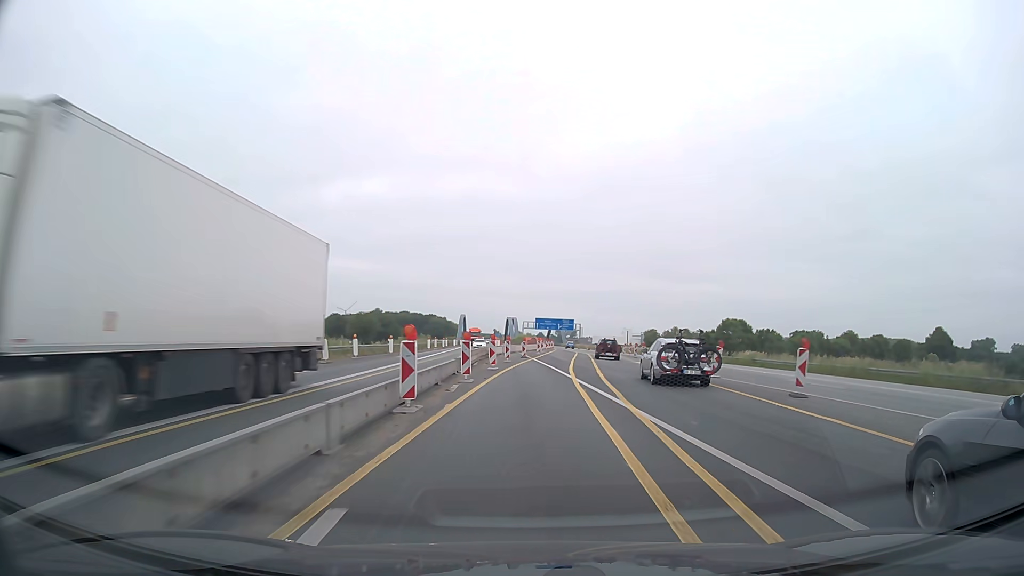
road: motorway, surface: asphalt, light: Day
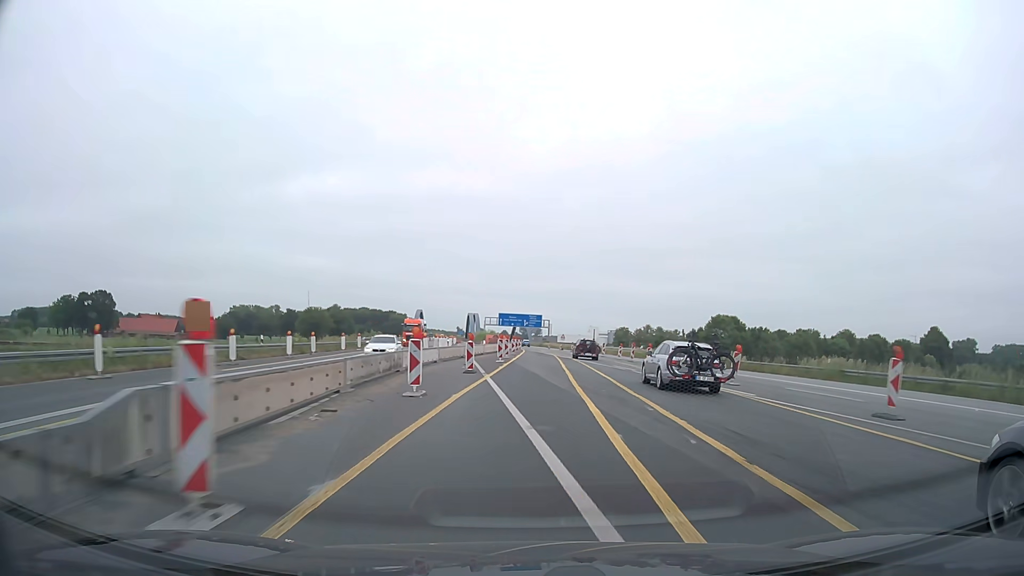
(+0.5, +25.4) m; +3°
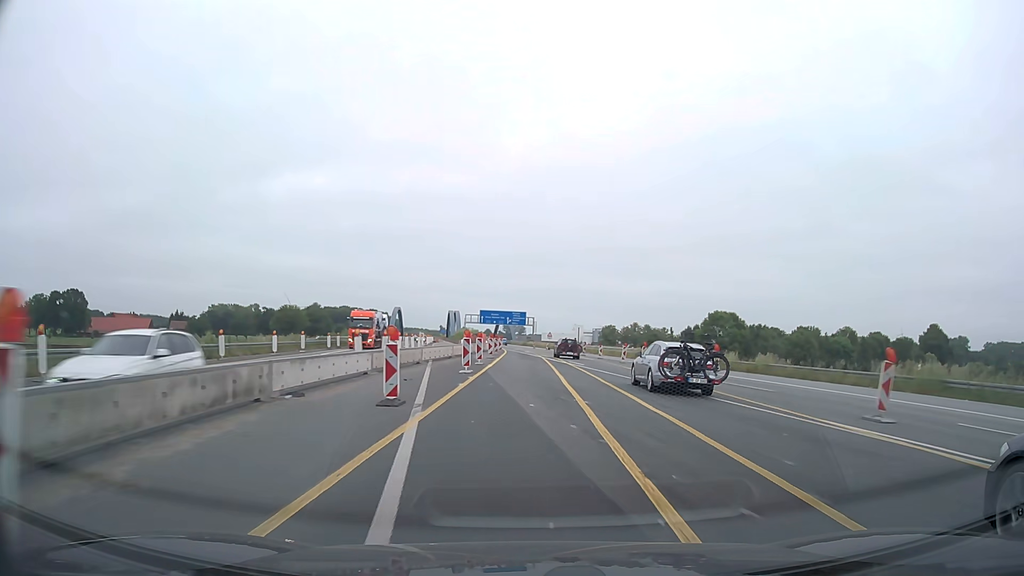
(+0.2, +12.7) m; +2°
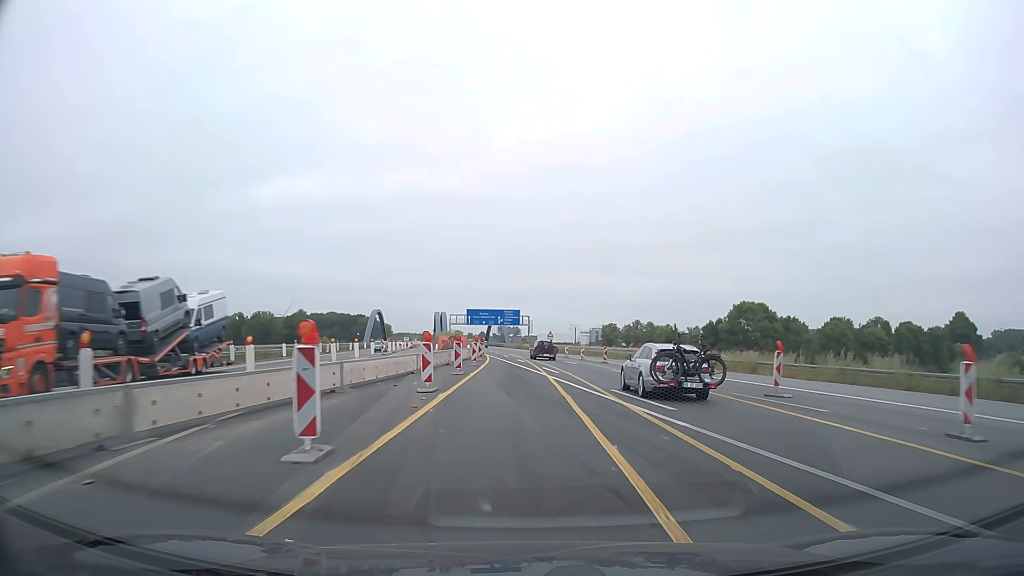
(+0.3, +25.5) m; +1°
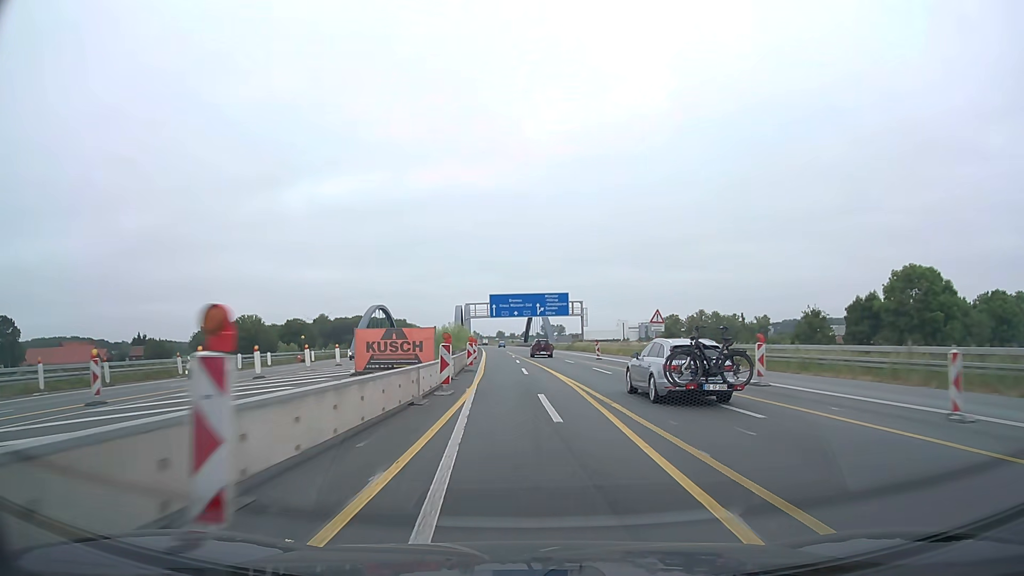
(-1.5, +53.7) m; -3°
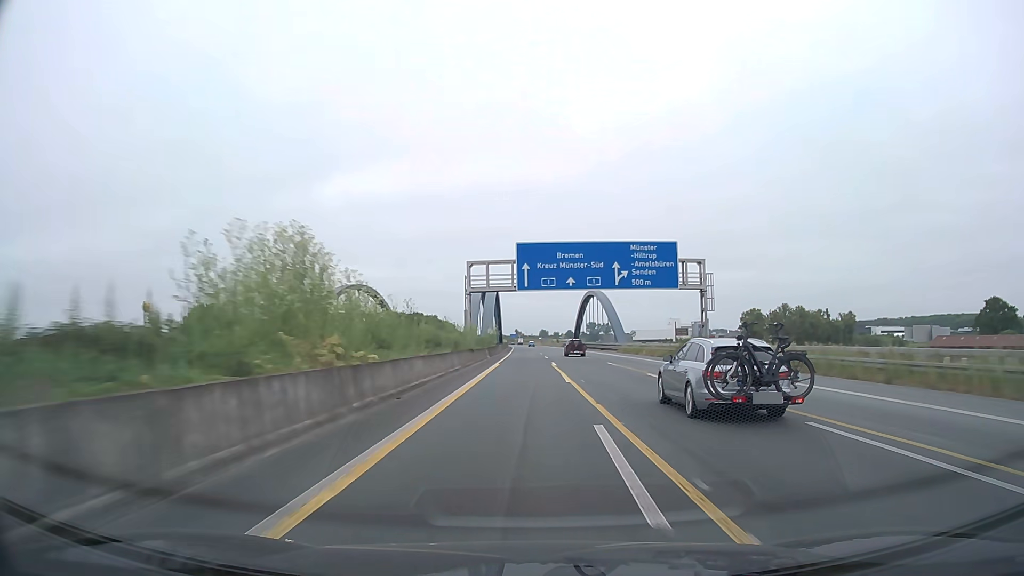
(-2.0, +58.0) m; -4°
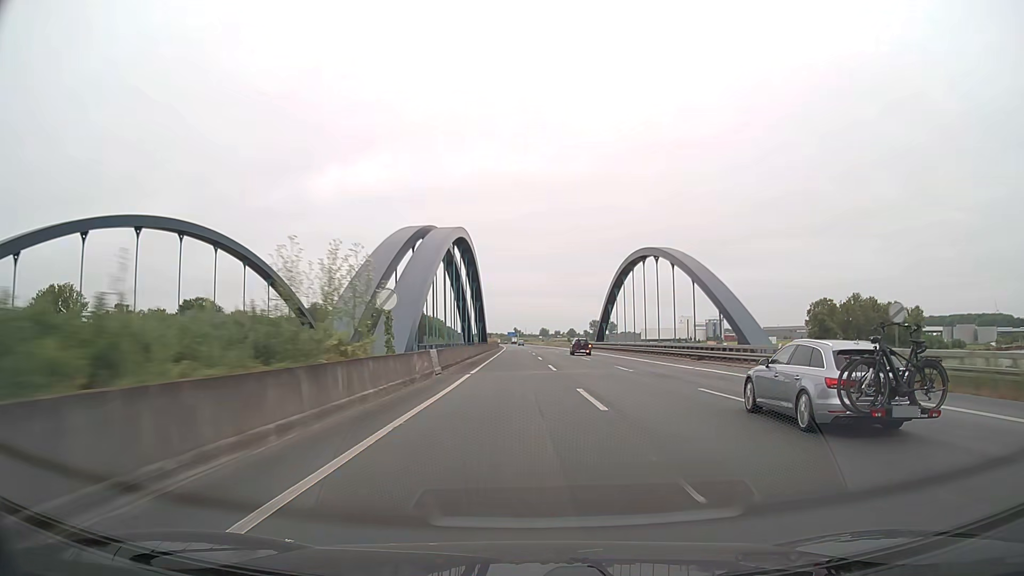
(0.0, +62.5) m; 0°
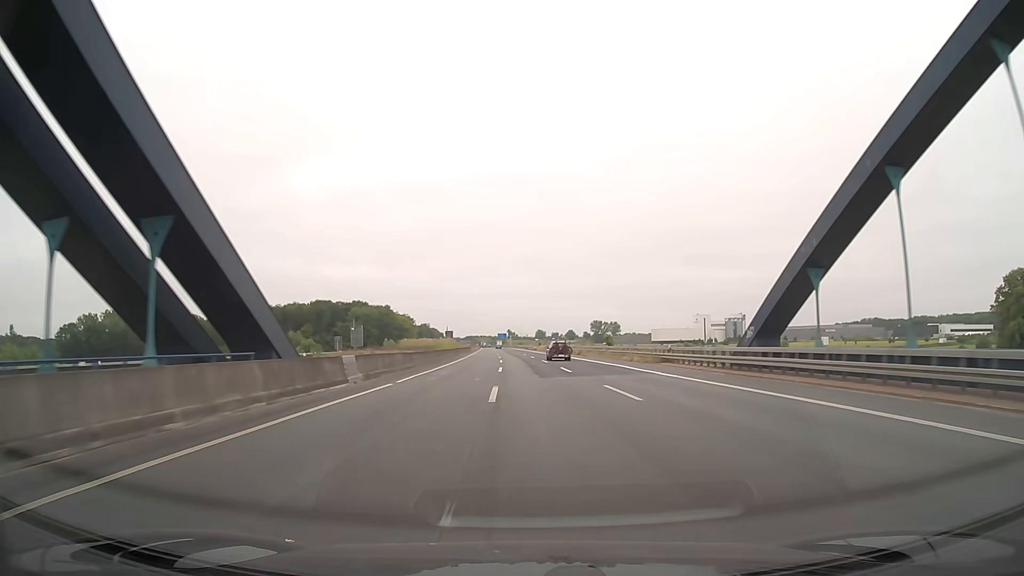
(+0.7, +88.3) m; 0°
(0, +10) (0, +20) (0, +30) (0, +40) (-1, +50) (-1, +60) (-1, +70) (-2, +80) (-2, +90) (-2, +100) m
